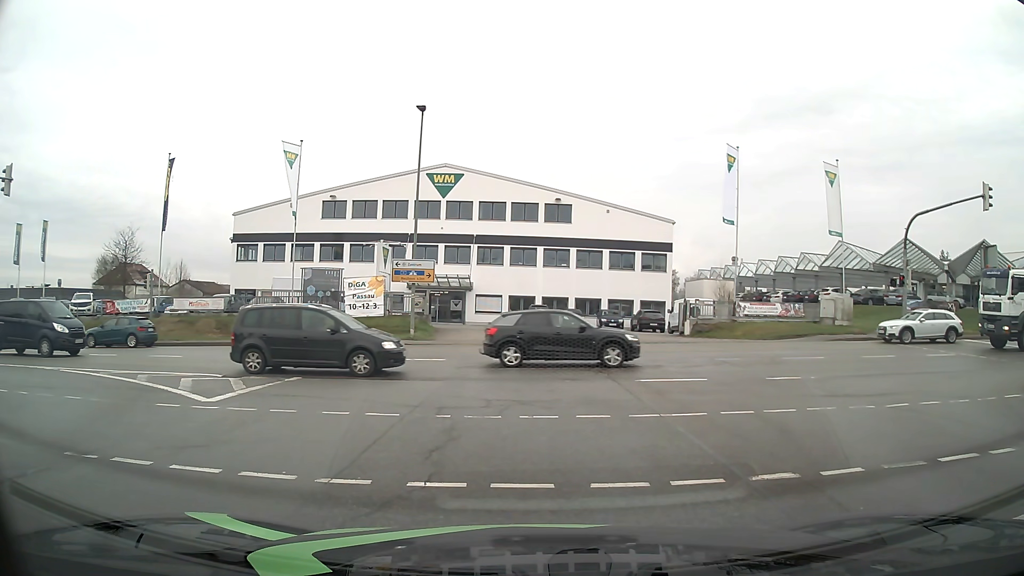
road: secondary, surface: asphalt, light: Day
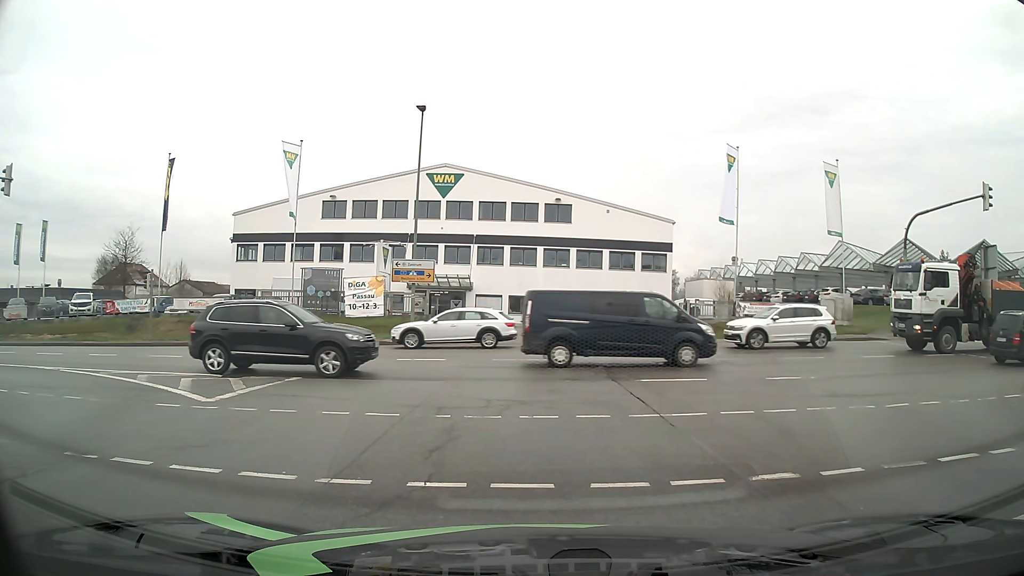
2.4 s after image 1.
(0.0, 0.0) m; 0°
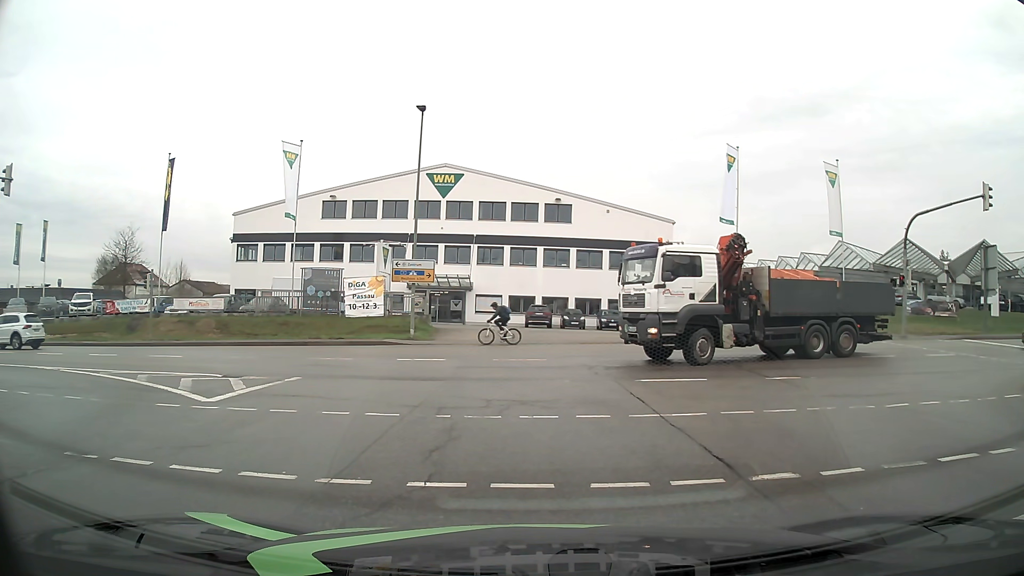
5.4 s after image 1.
(0.0, 0.0) m; 0°
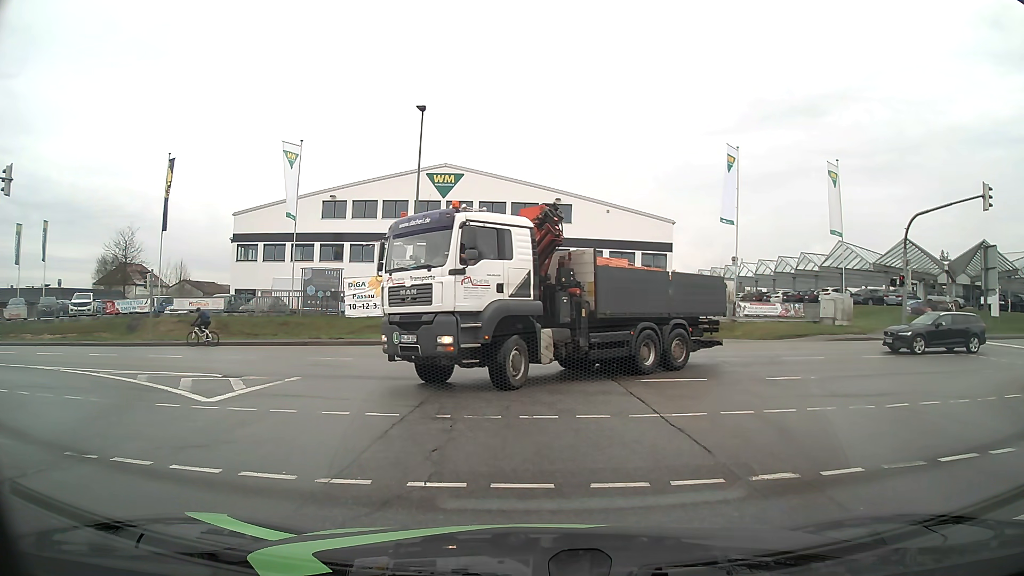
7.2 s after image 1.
(0.0, 0.0) m; 0°
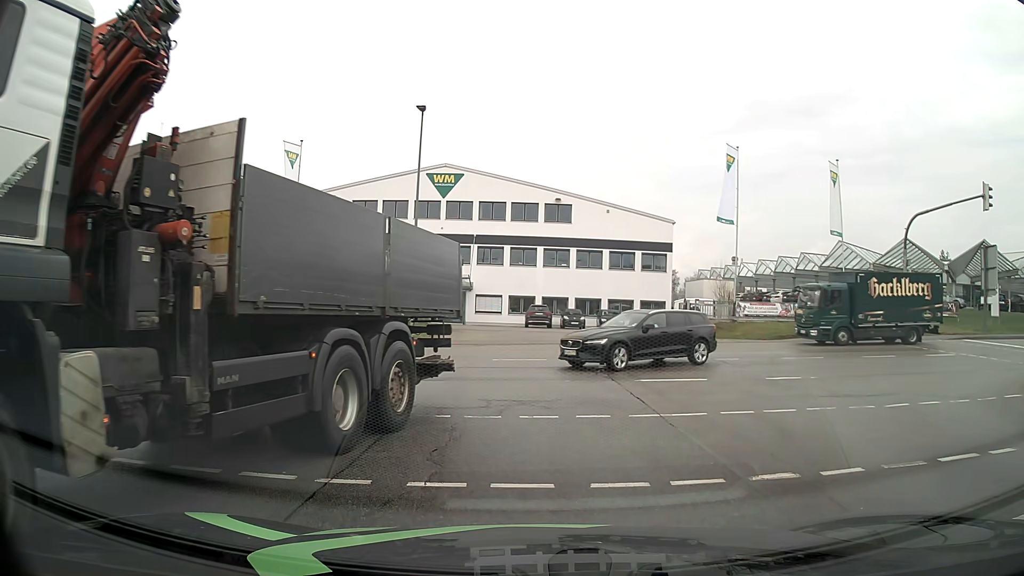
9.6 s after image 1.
(0.0, 0.0) m; 0°
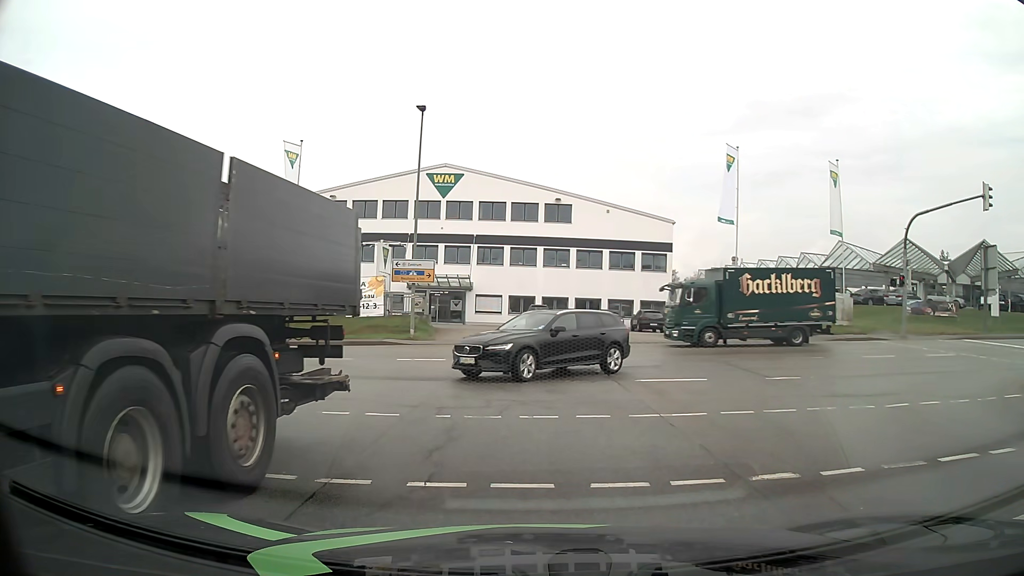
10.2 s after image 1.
(0.0, 0.0) m; 0°
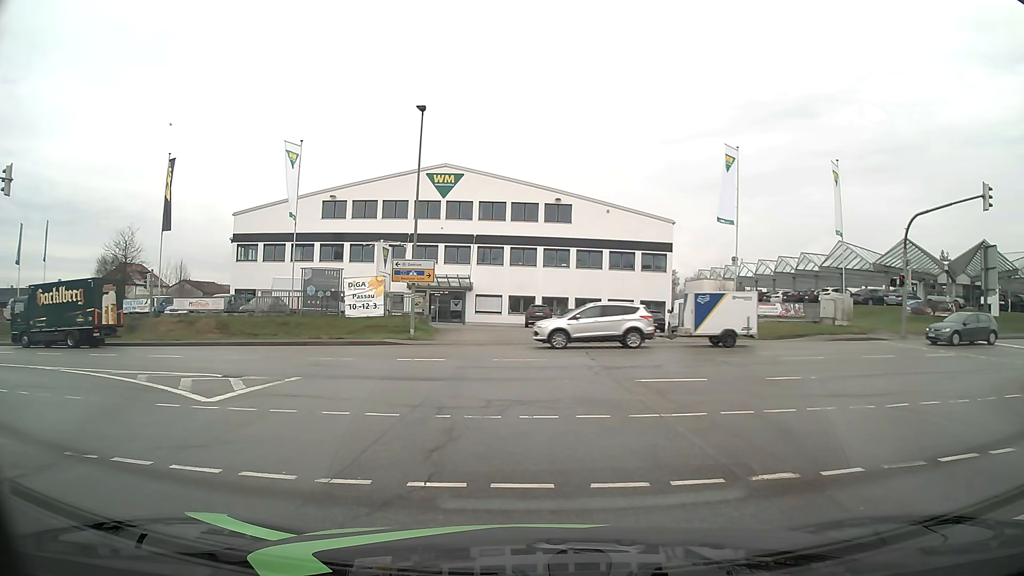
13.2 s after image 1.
(0.0, 0.0) m; 0°
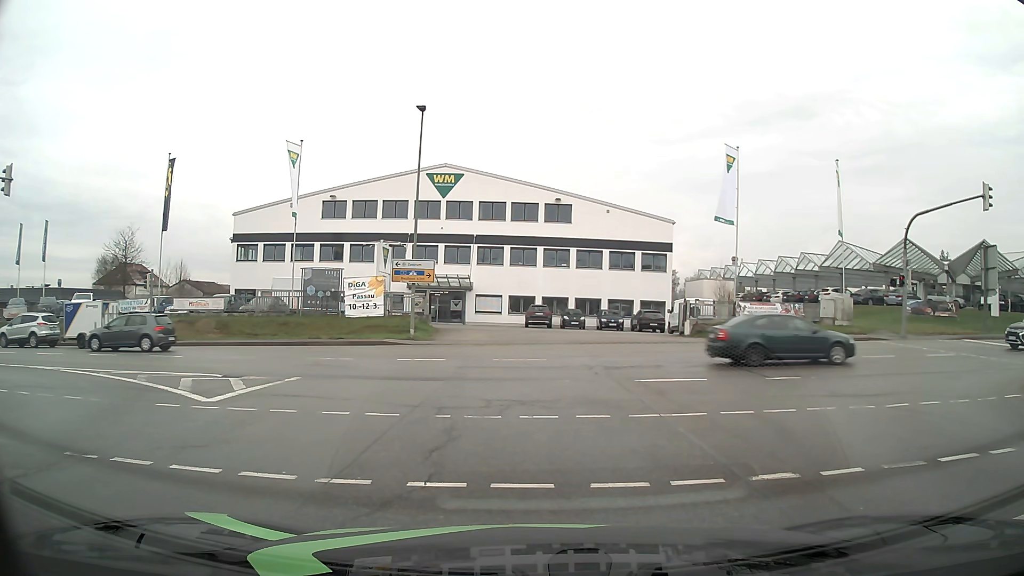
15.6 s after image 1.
(0.0, 0.0) m; 0°
(-1, +10) (-5, +19) (-14, +23) (-24, +25) (-34, +25) (-44, +24) (-54, +24) (-64, +24) (-74, +24) (-84, +23) m
